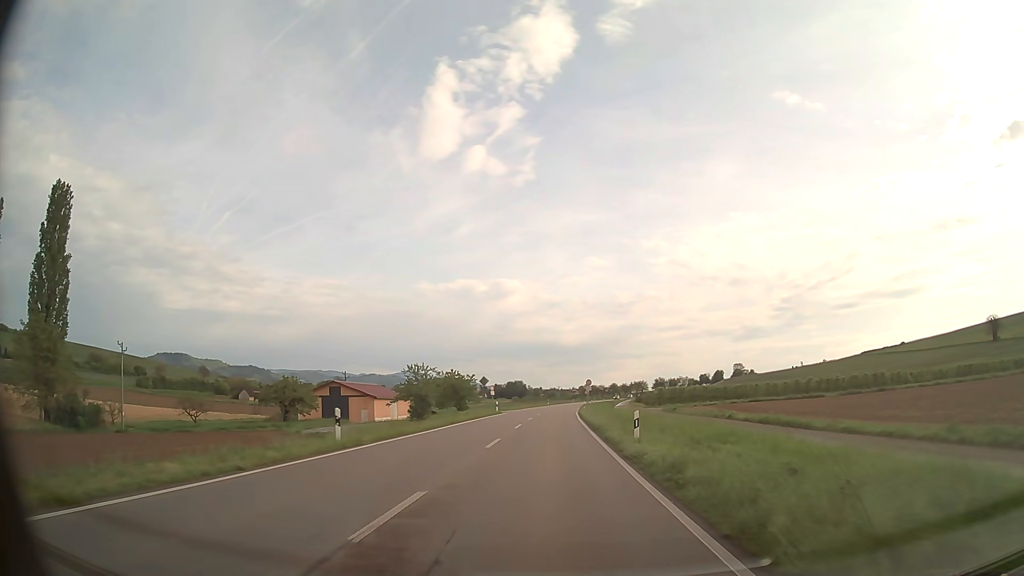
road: primary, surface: asphalt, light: Day
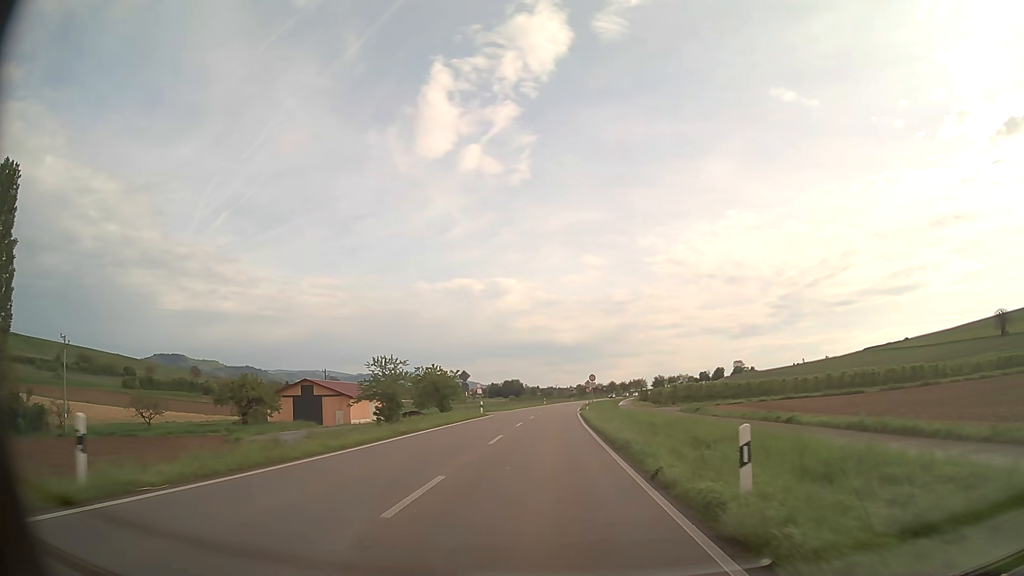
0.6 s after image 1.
(0.0, +10.7) m; 0°
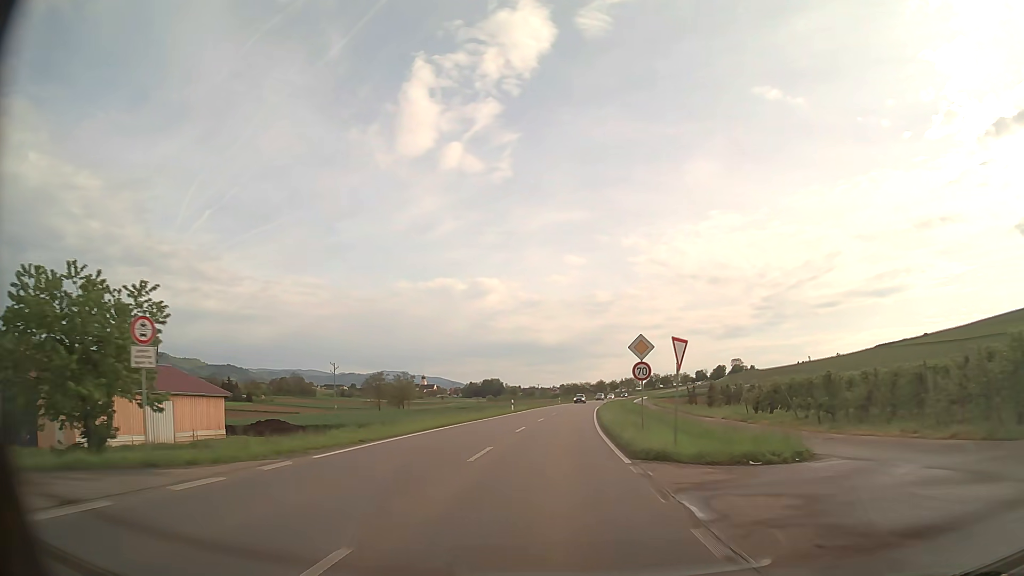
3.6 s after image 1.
(+0.4, +53.6) m; +1°
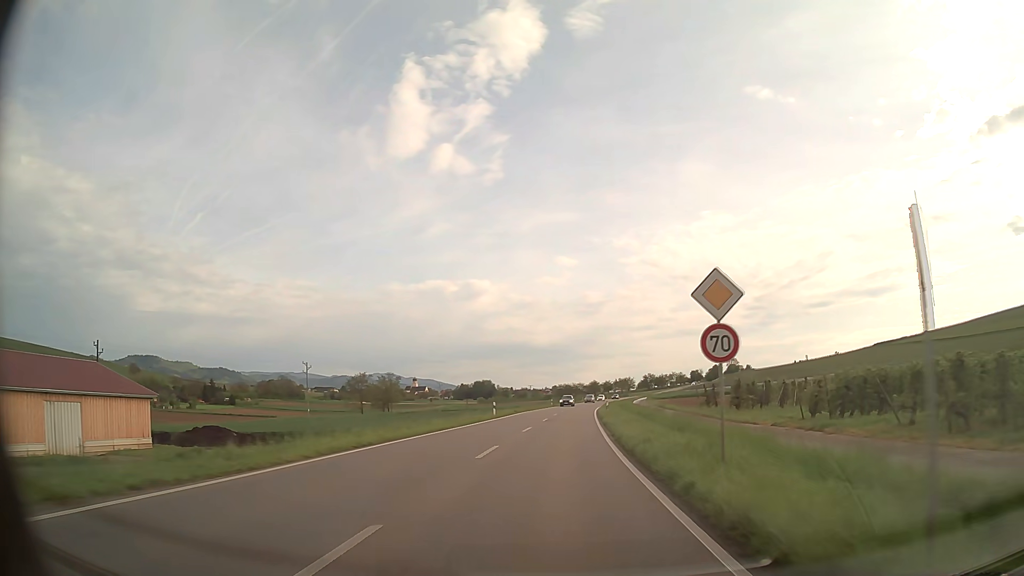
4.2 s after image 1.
(+0.1, +10.7) m; +1°
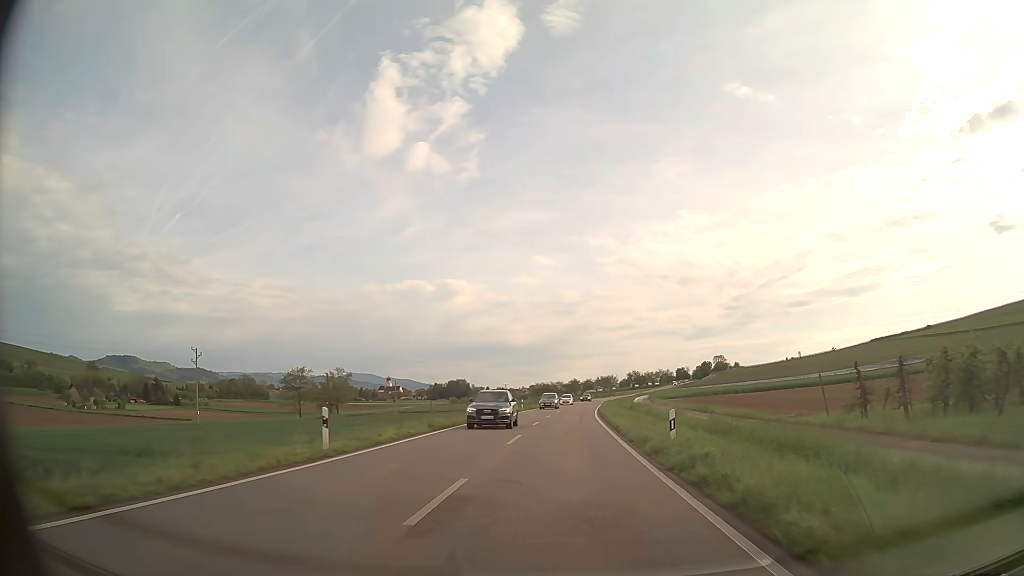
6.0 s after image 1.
(+0.5, +32.2) m; +2°
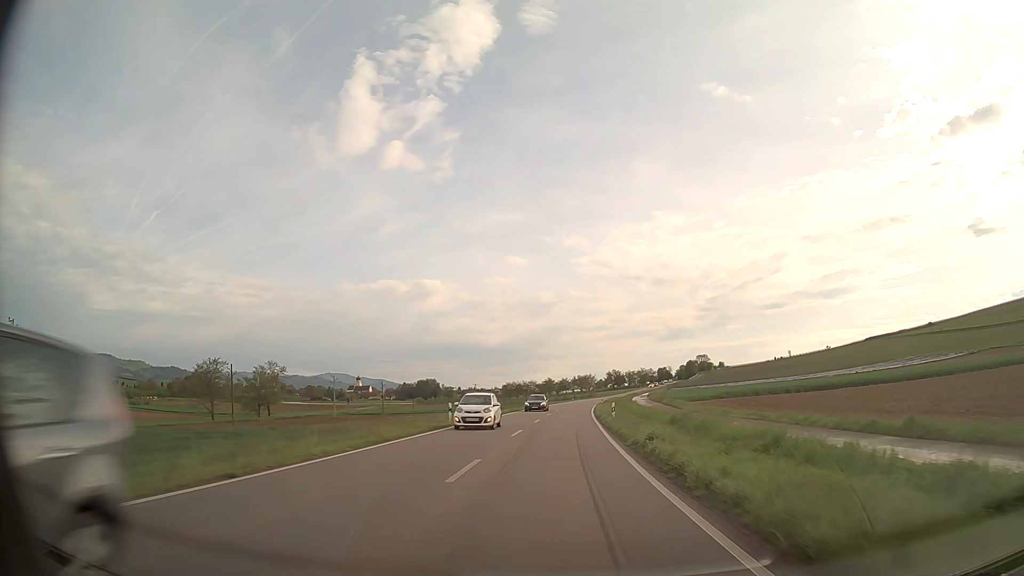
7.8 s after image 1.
(+0.7, +32.2) m; +2°
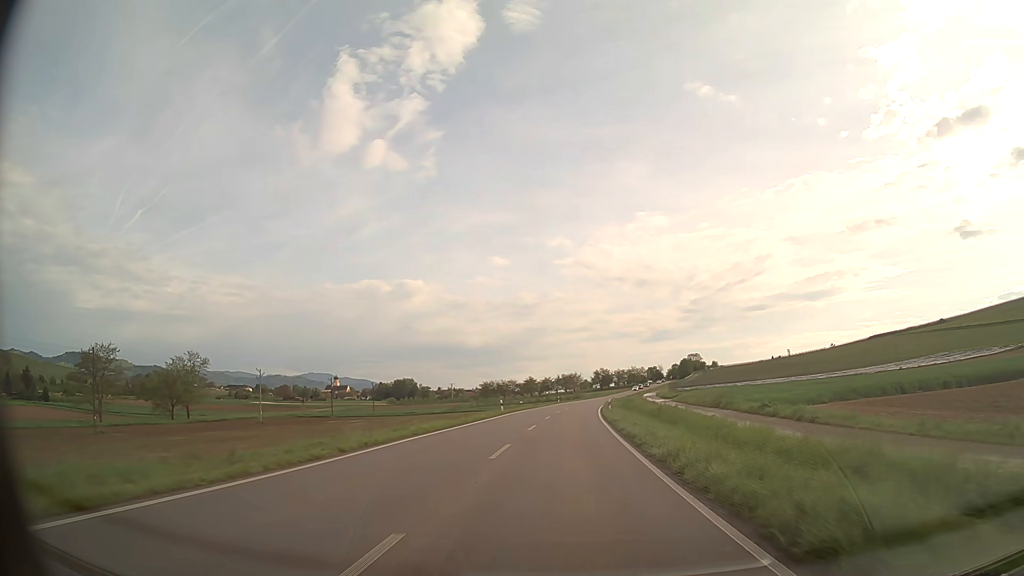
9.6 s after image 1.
(+0.4, +32.2) m; +1°
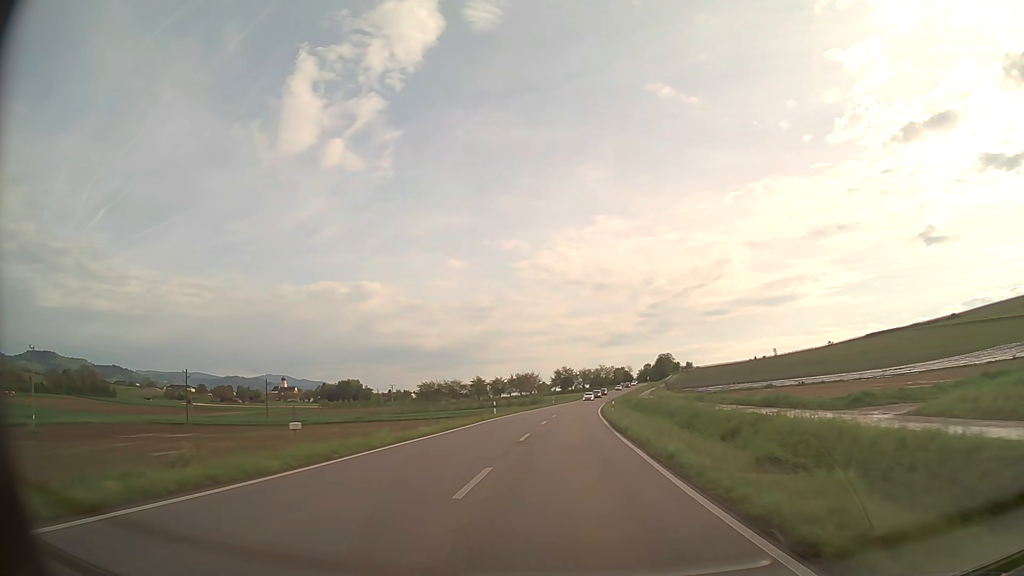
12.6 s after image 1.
(+1.6, +53.6) m; +4°
(0, +10) (0, +20) (+1, +30) (+1, +40) (+2, +50) (+2, +60) (+3, +70) (+4, +80) (+5, +90) (+6, +100) m
